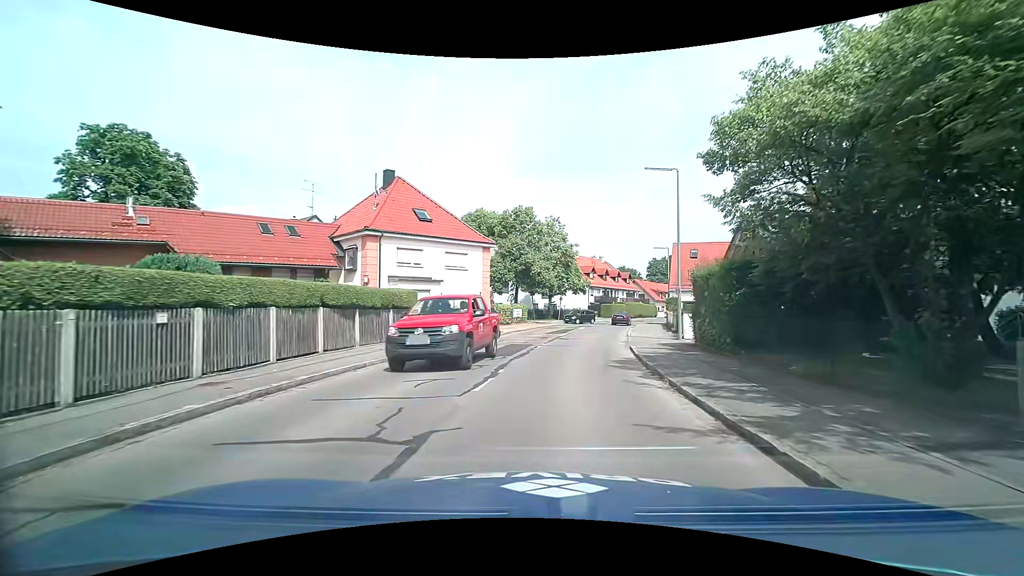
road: tertiary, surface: asphalt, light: Day
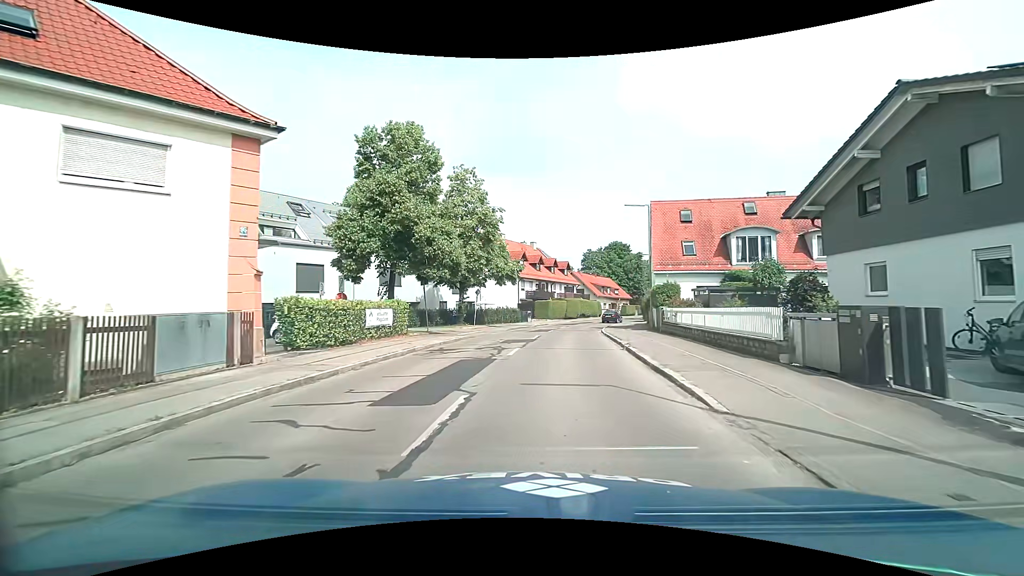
(+2.1, +22.6) m; +9°
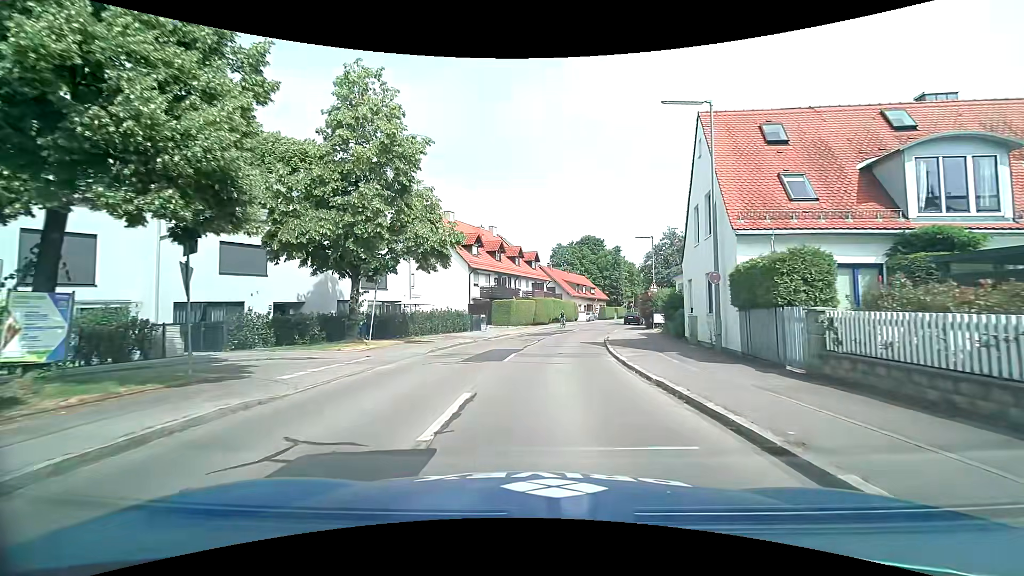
(+0.7, +17.6) m; +4°
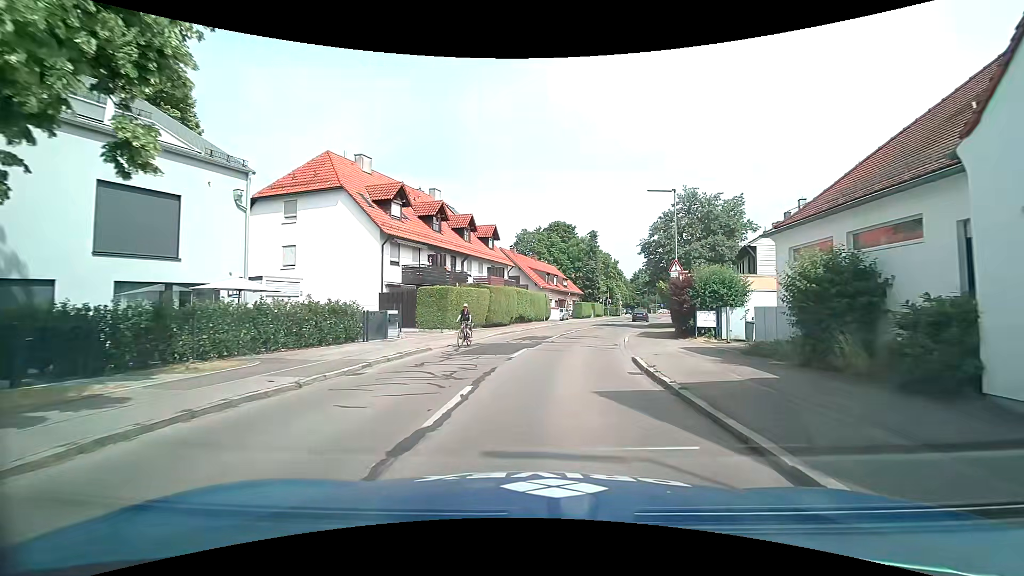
(+0.5, +17.5) m; +4°
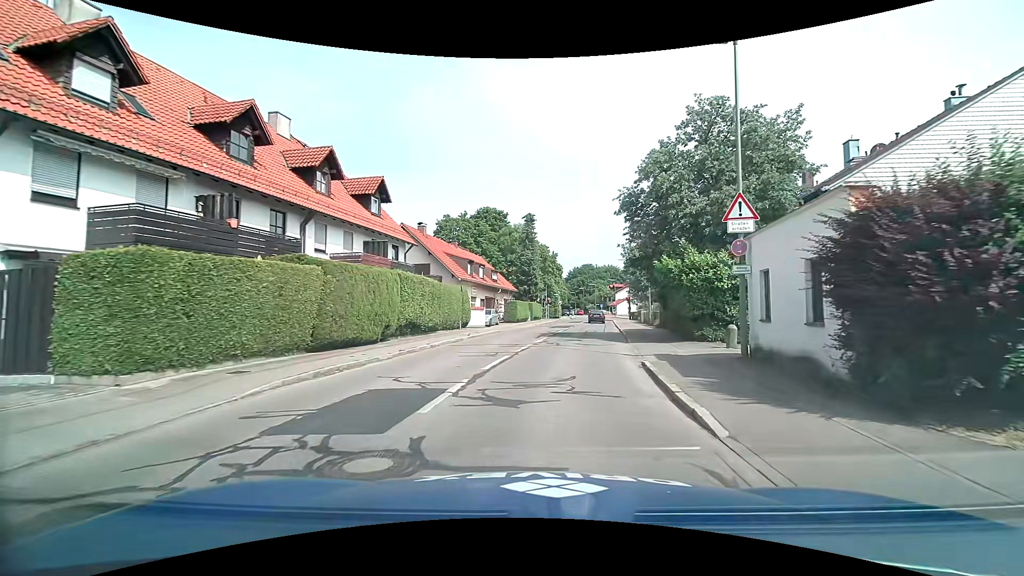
(+1.0, +17.2) m; +7°
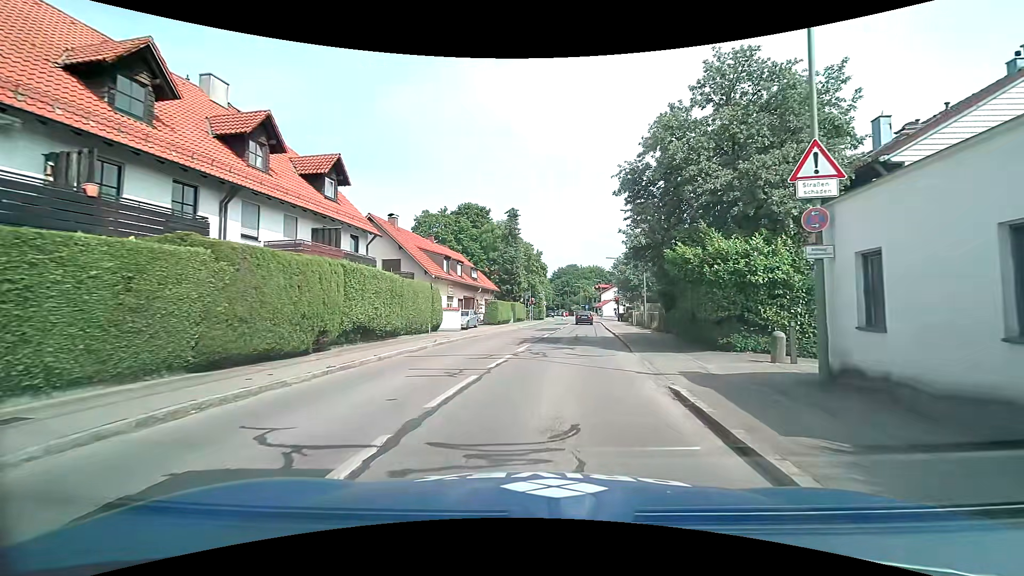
(+0.1, +4.2) m; +3°
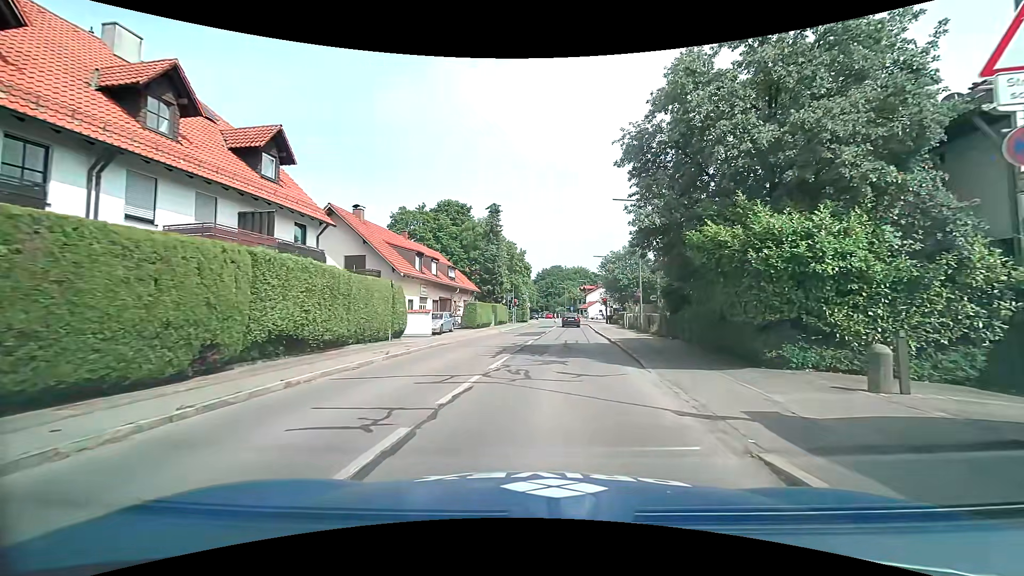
(+0.1, +4.1) m; +1°
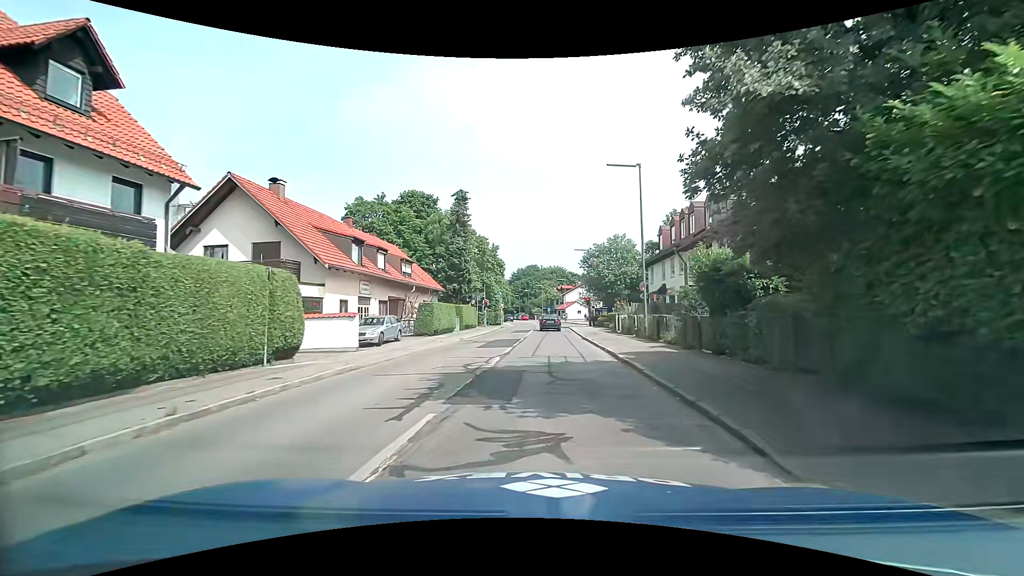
(+0.3, +7.8) m; +3°
